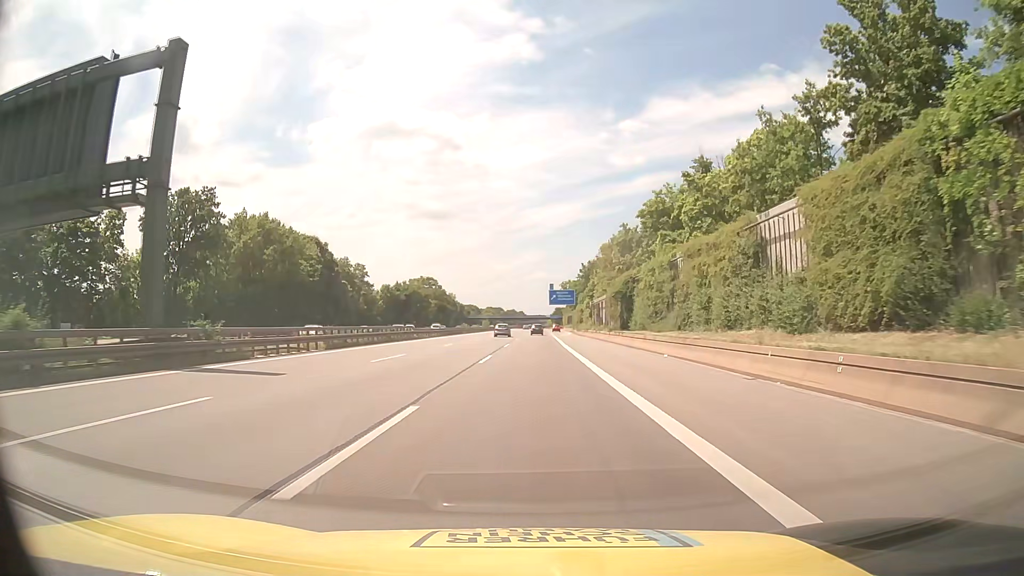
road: motorway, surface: asphalt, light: Day
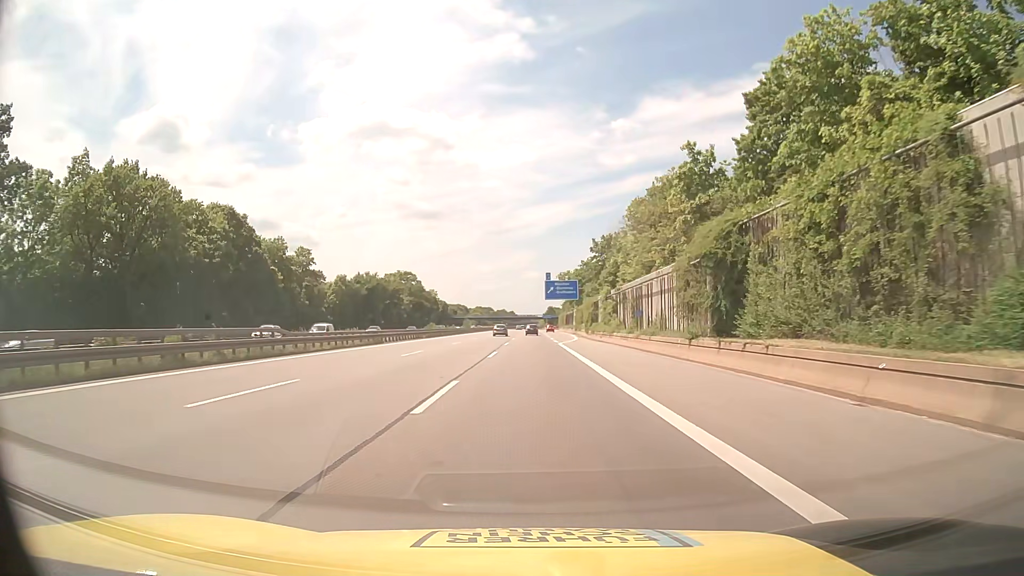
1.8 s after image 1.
(+0.2, +31.2) m; +1°
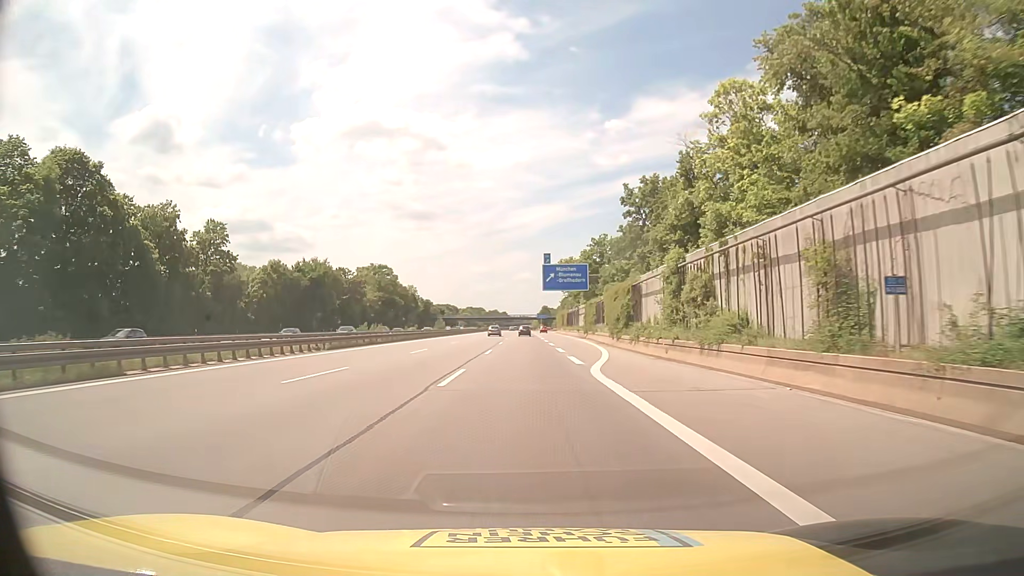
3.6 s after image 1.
(+0.3, +31.2) m; +1°
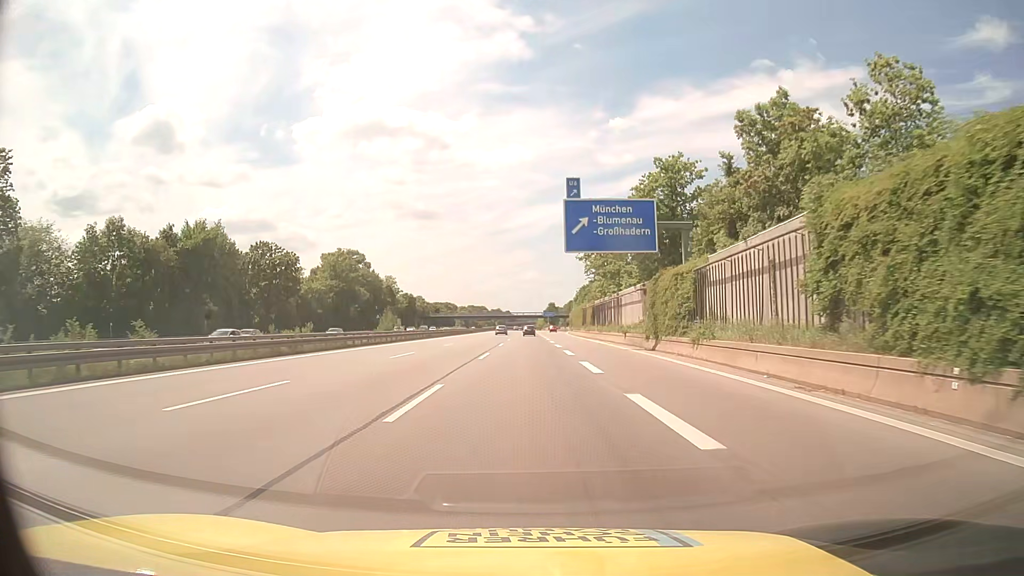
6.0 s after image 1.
(-0.2, +41.7) m; 0°
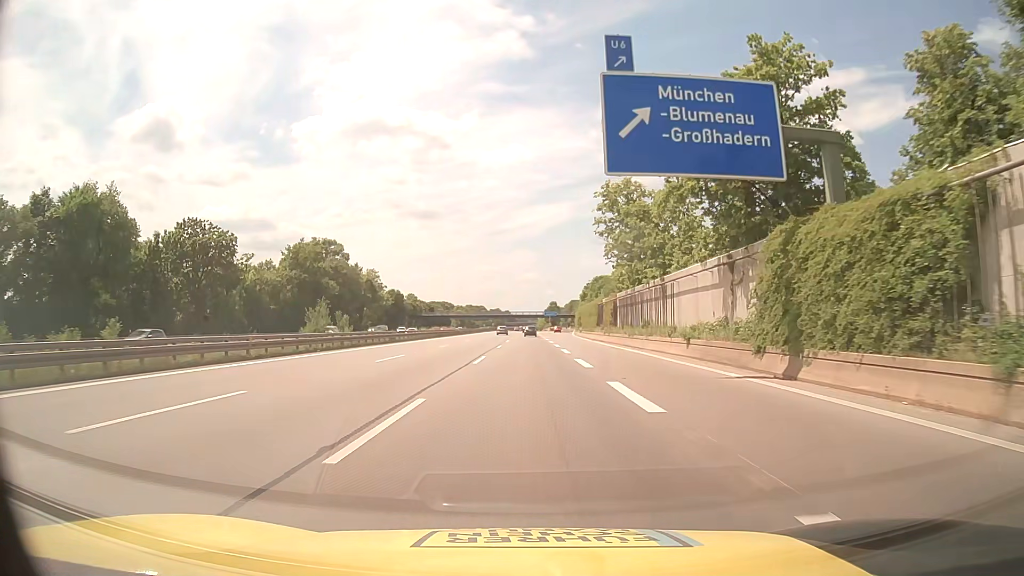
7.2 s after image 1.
(0.0, +20.8) m; 0°
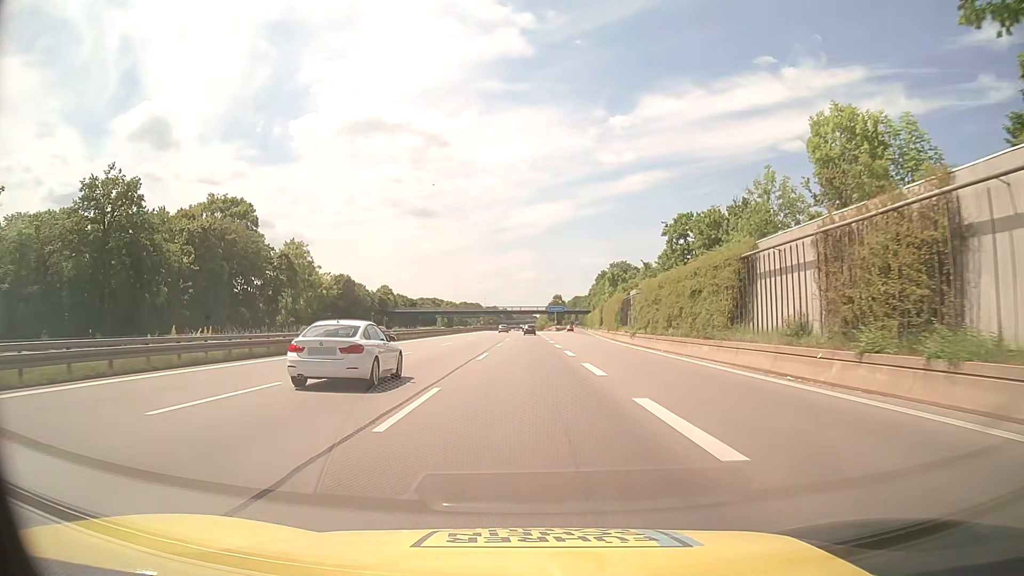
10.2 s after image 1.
(0.0, +52.0) m; 0°
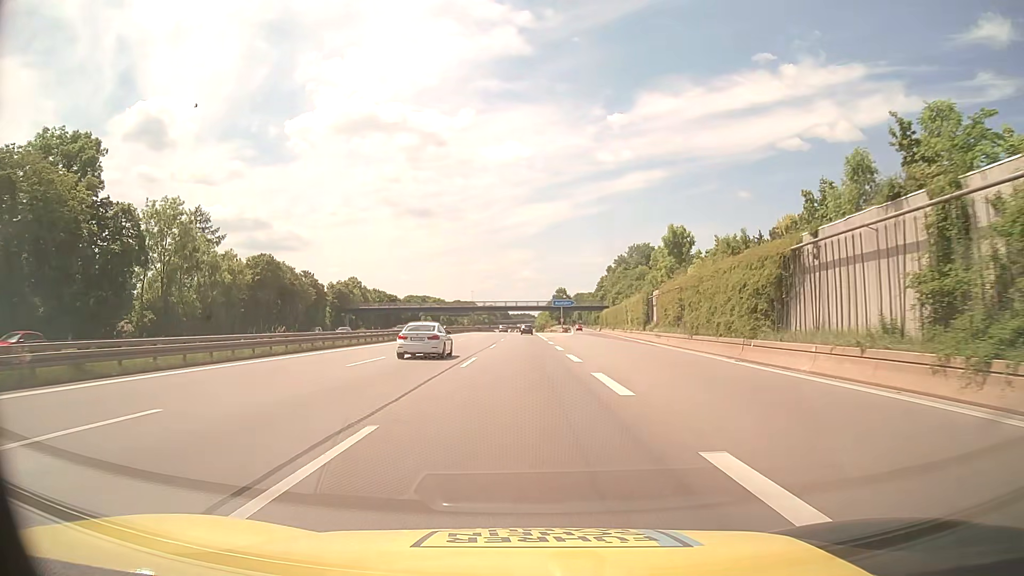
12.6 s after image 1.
(+0.1, +41.5) m; 0°
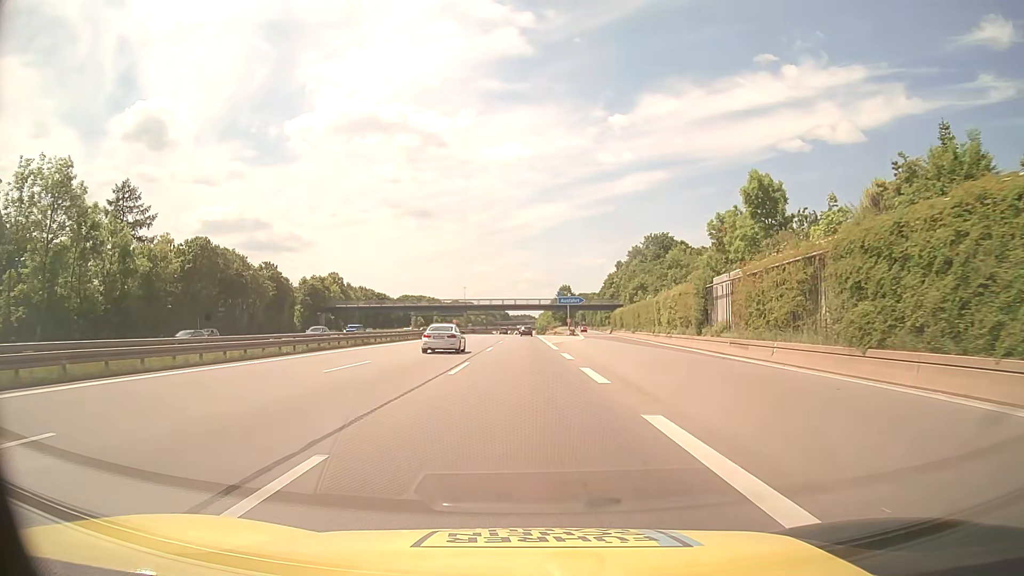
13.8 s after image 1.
(0.0, +20.7) m; 0°
(0, +10) (0, +20) (0, +30) (0, +40) (0, +50) (0, +60) (0, +70) (0, +80) (0, +90) (0, +100) m
